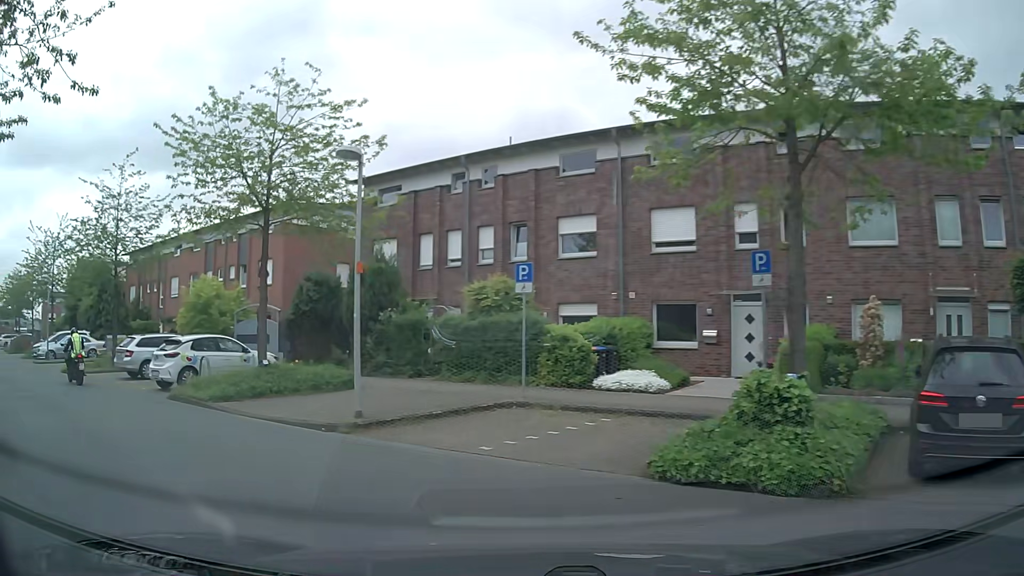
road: residential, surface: asphalt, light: Day
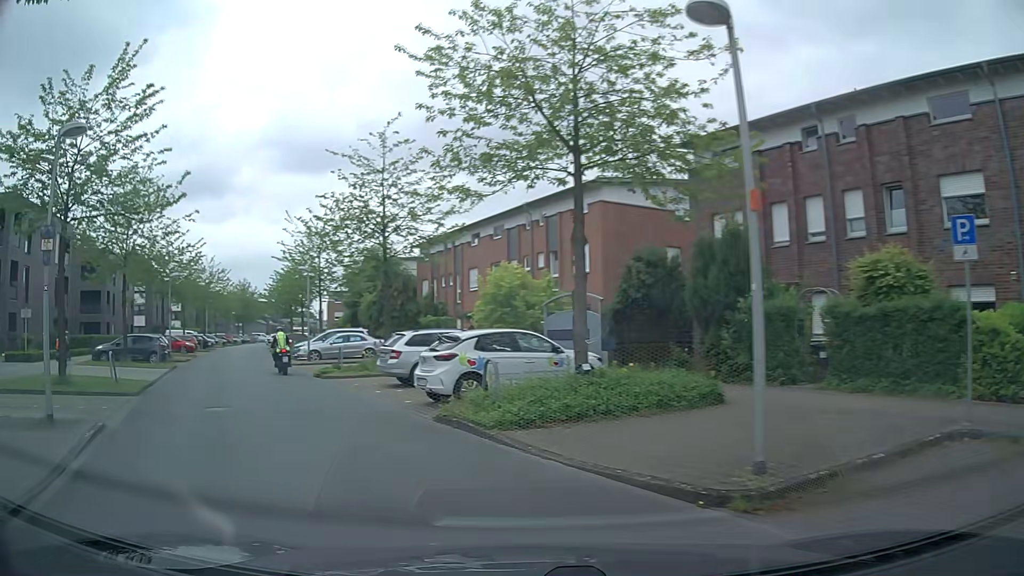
(-1.2, +5.2) m; -28°
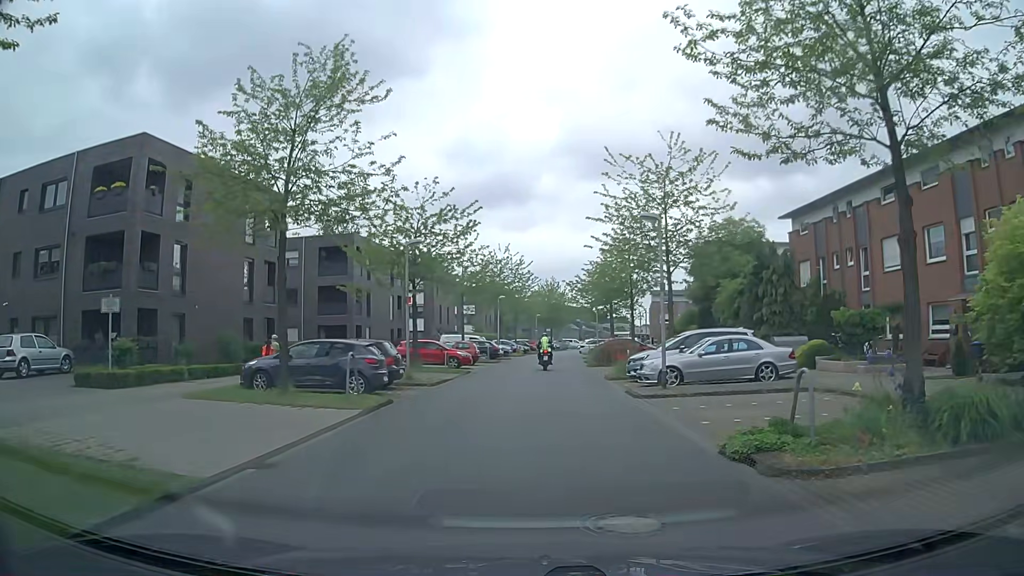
(-5.0, +14.7) m; -28°
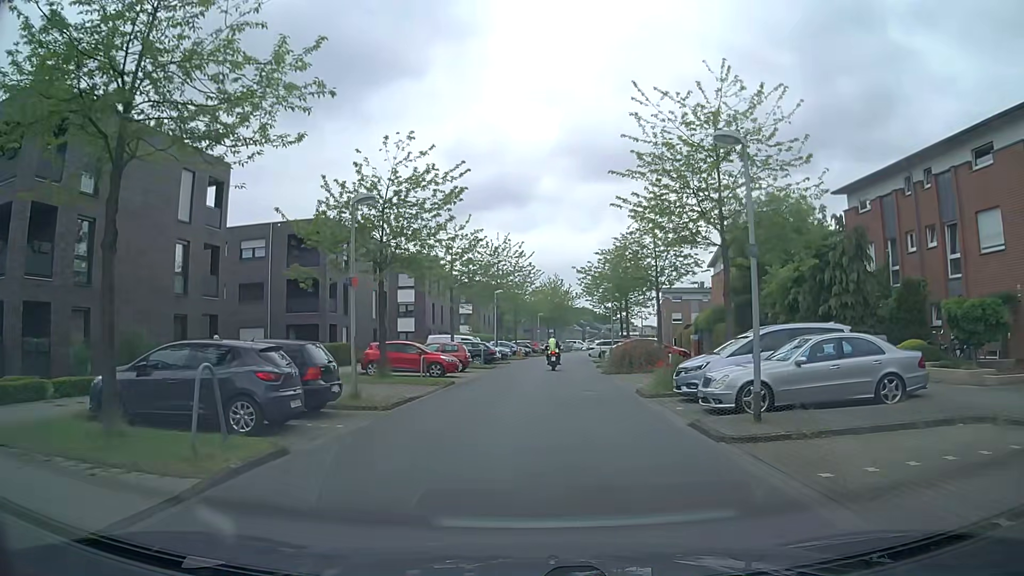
(+0.1, +7.3) m; +2°
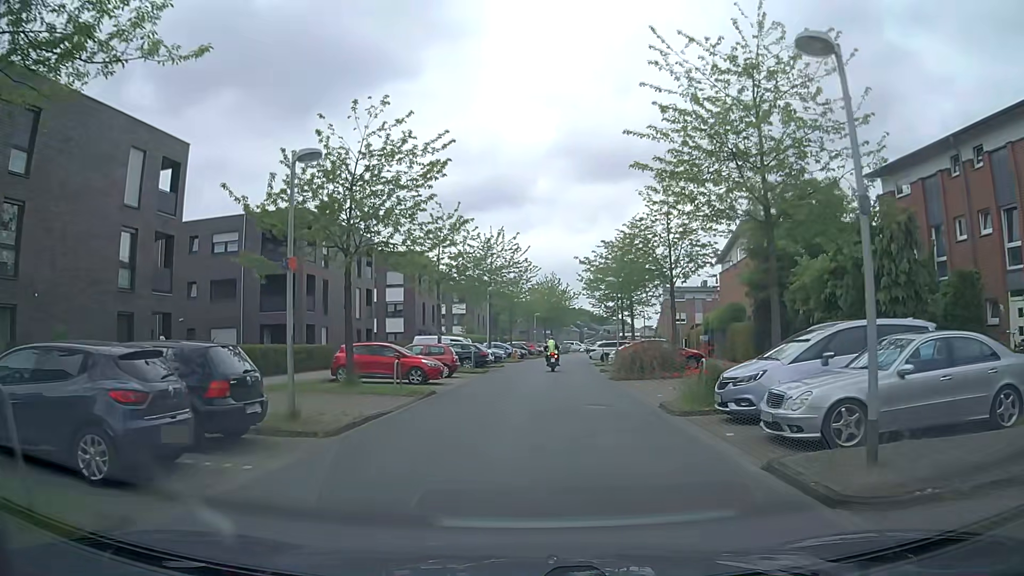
(-0.1, +3.9) m; -1°
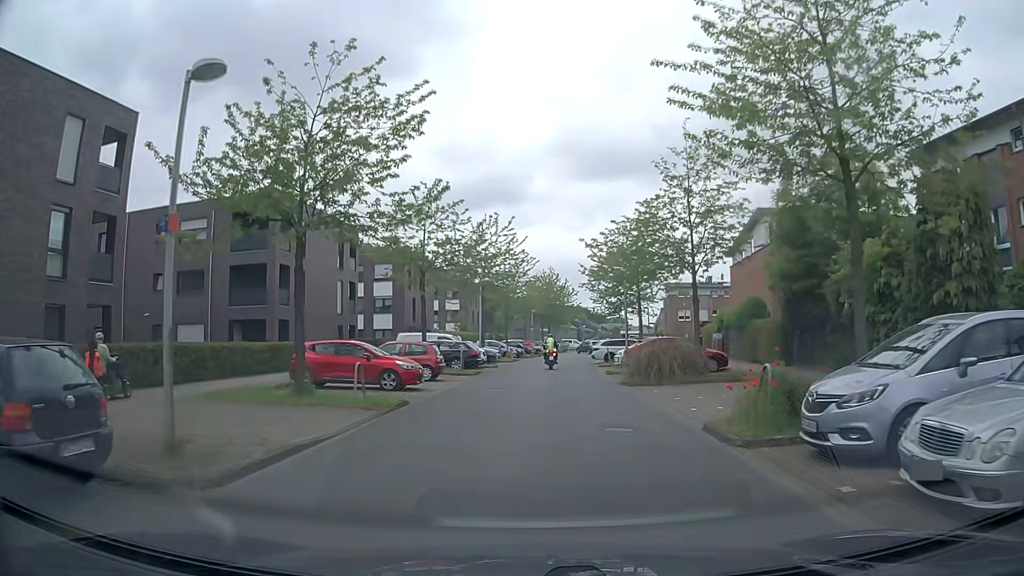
(0.0, +4.1) m; +1°
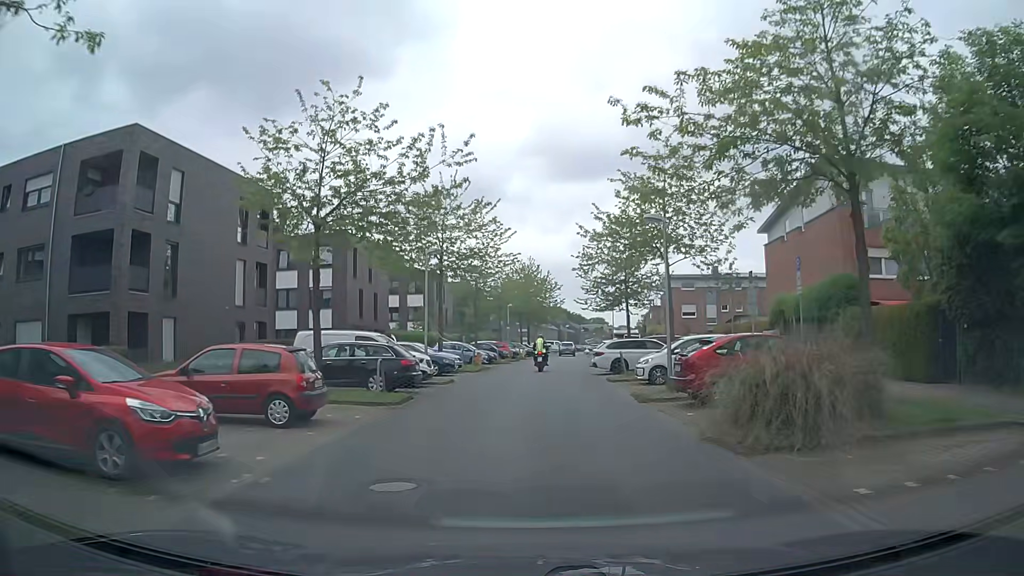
(+0.1, +13.0) m; +3°
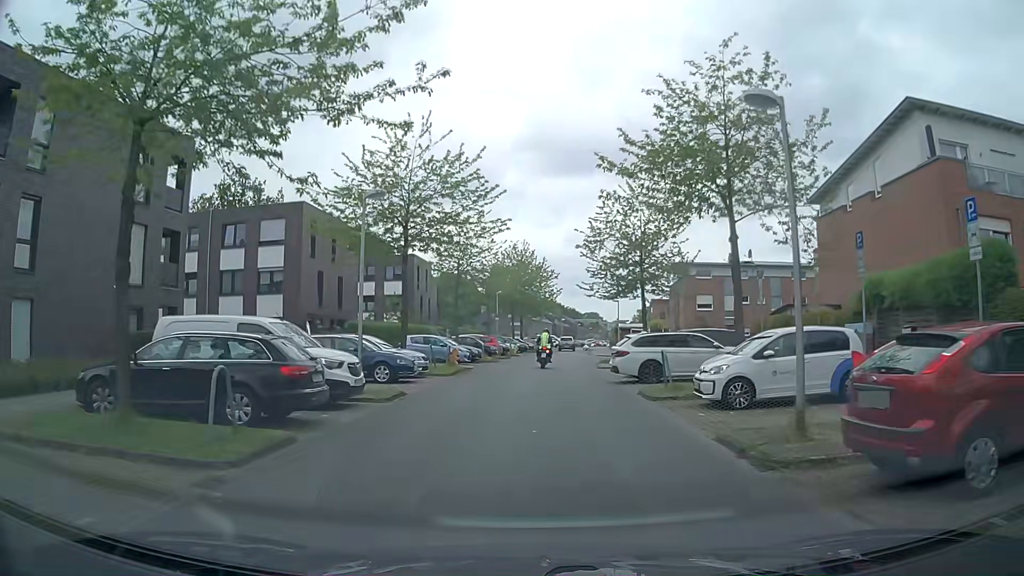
(-0.2, +8.8) m; -1°
(0, +10) (0, +20) (0, +30) (+2, +40) (+10, +46) (+19, +47) (+29, +46) (+39, +45) (+49, +42) (+59, +41) m
